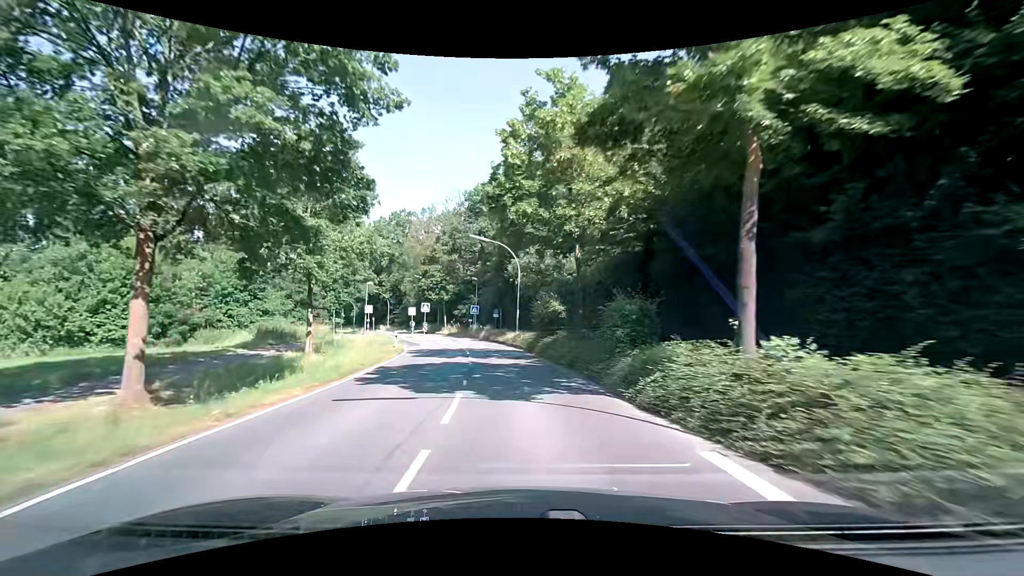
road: secondary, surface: asphalt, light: Day
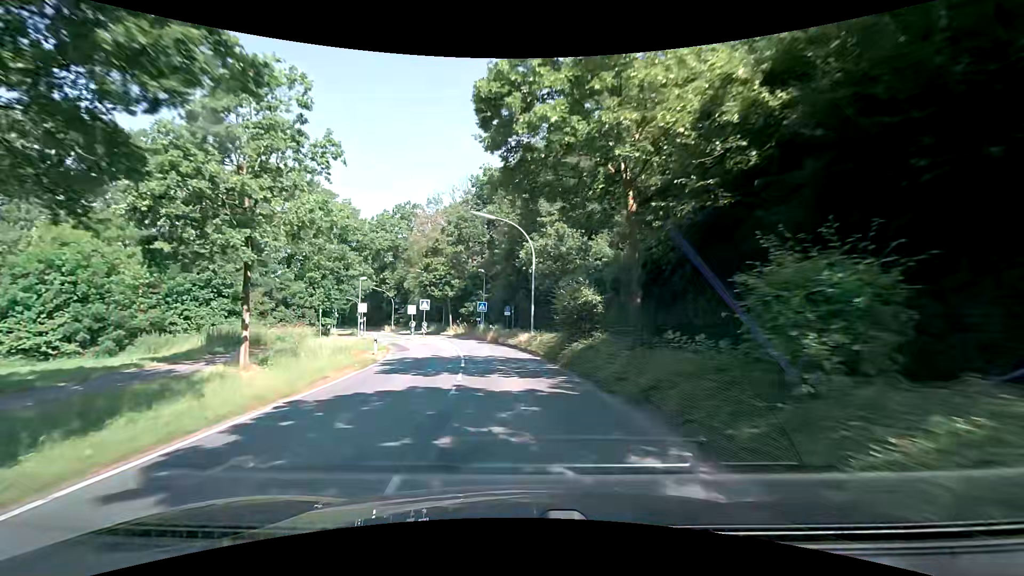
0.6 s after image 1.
(-0.1, +7.6) m; -1°
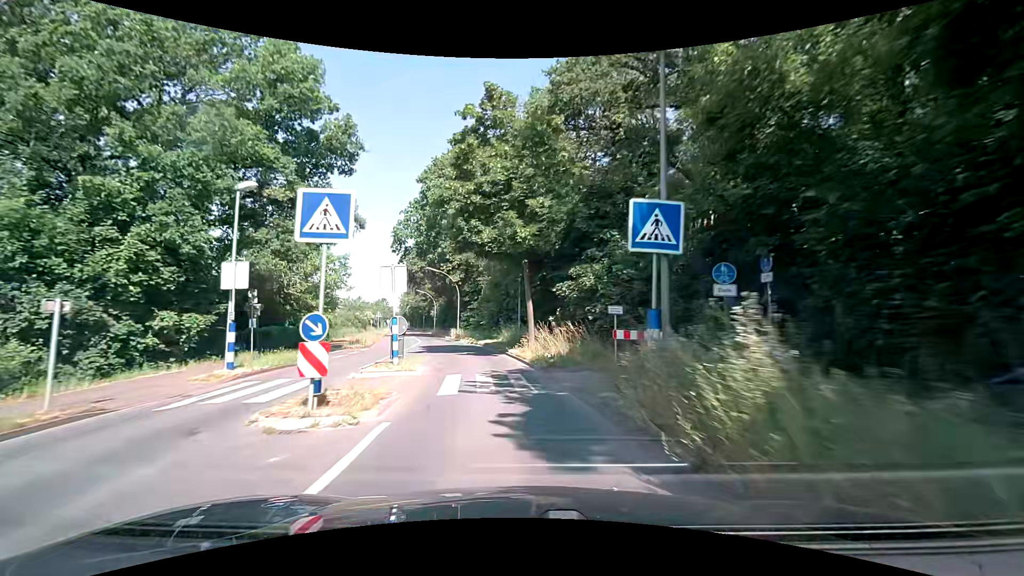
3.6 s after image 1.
(-4.1, +37.9) m; -13°
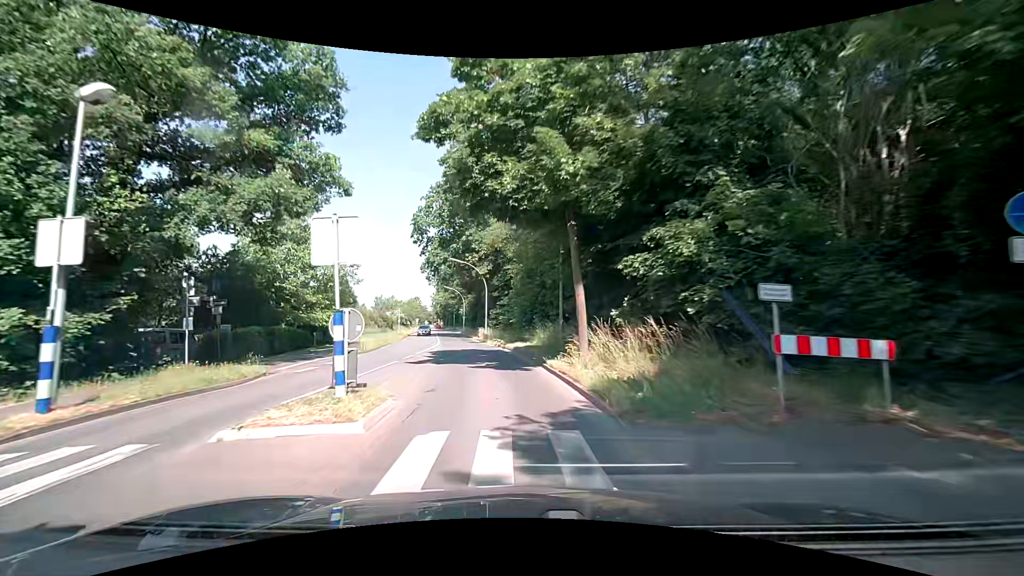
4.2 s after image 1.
(-0.2, +7.6) m; -4°
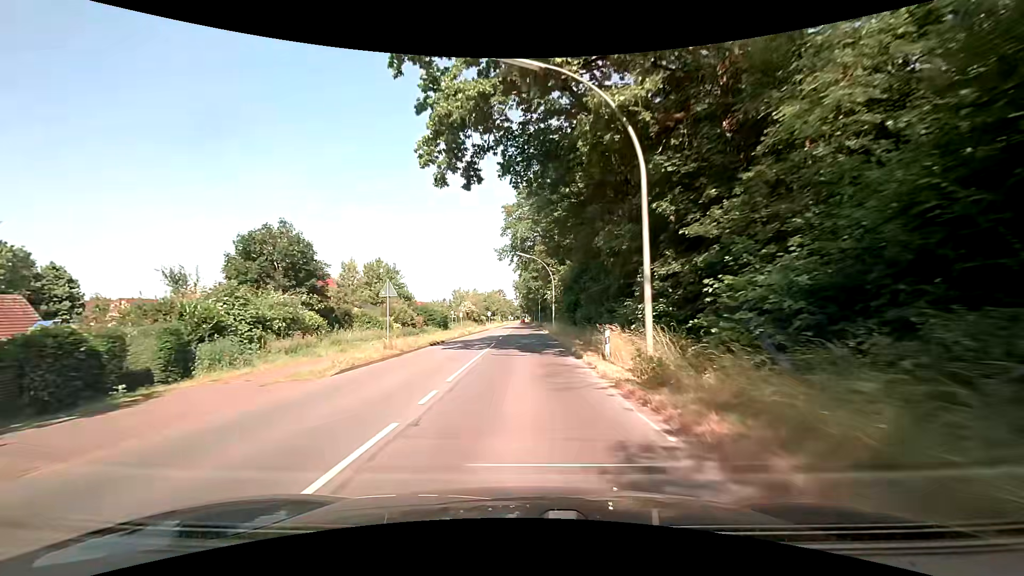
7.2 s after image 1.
(-4.5, +37.8) m; -10°
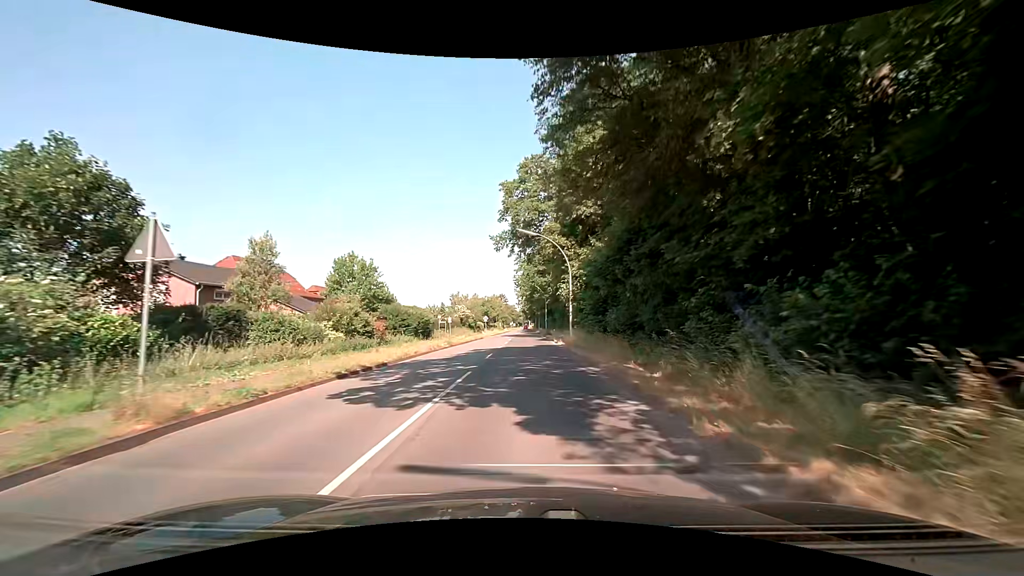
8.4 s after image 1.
(-0.2, +15.4) m; -1°
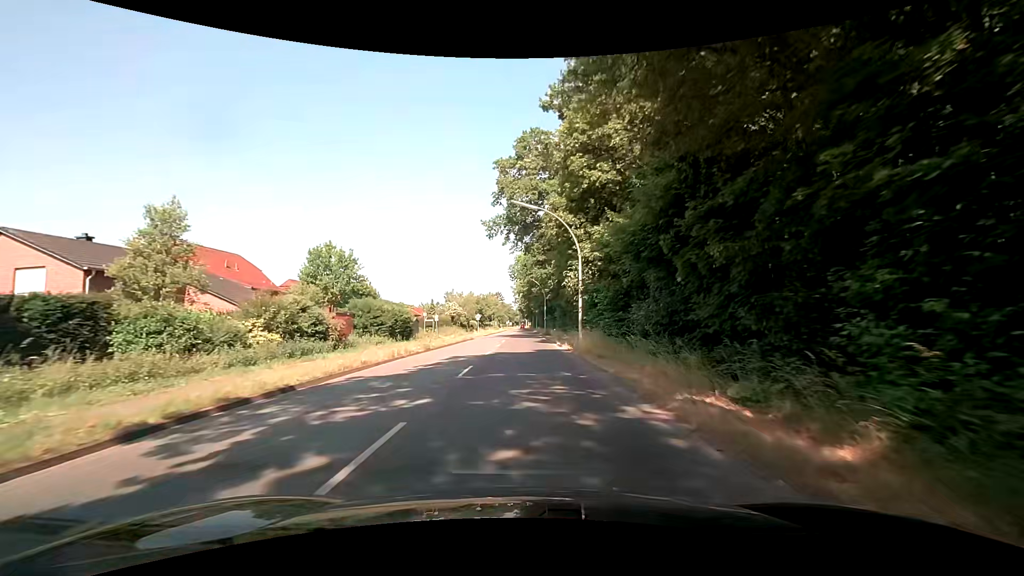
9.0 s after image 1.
(0.0, +7.6) m; 0°
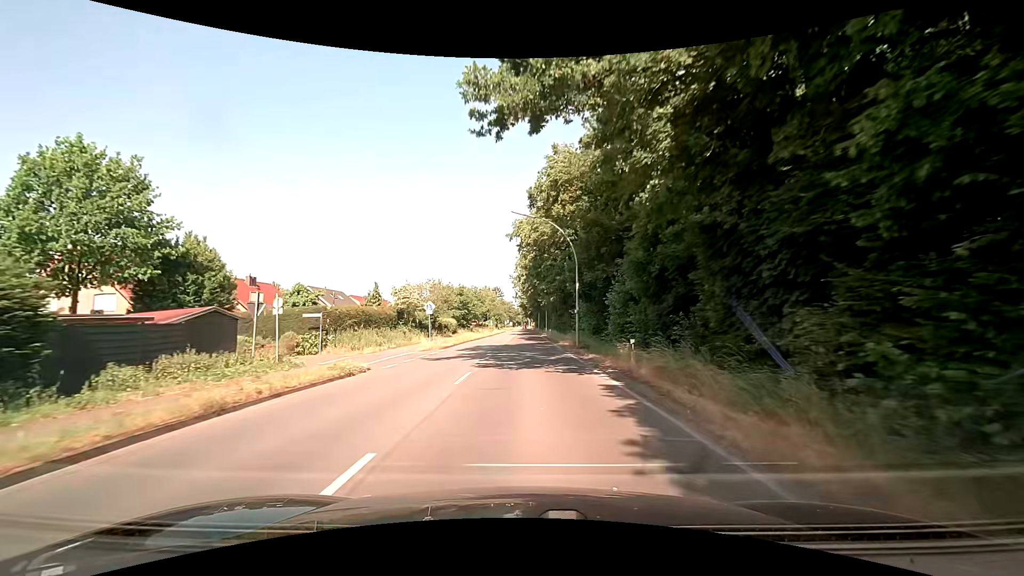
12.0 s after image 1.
(+0.1, +38.0) m; 0°
(0, +10) (0, +20) (0, +30) (0, +40) (0, +50) (0, +60) (0, +70) (0, +80) (0, +90) (+1, +100) m
